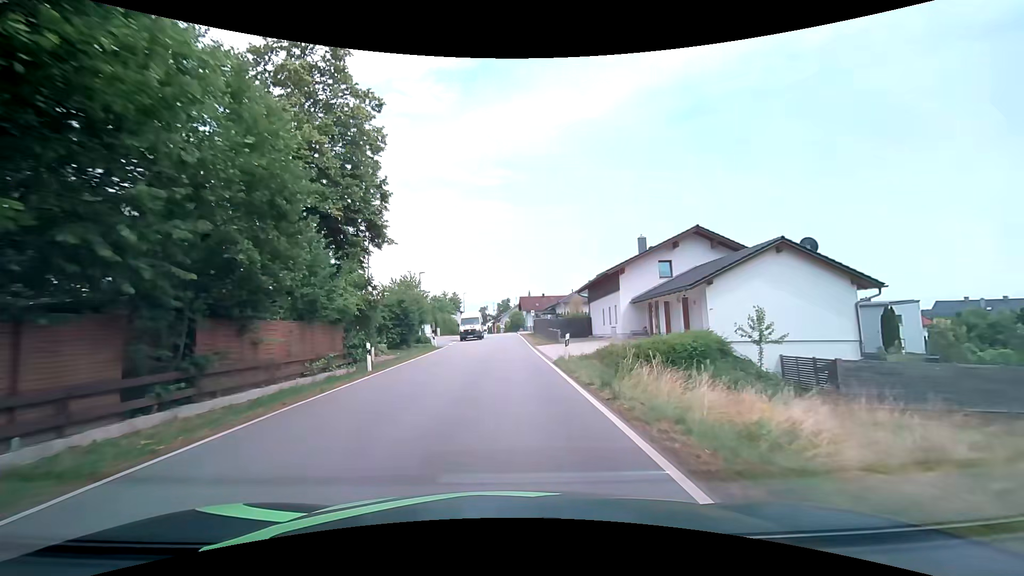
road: secondary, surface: asphalt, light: Day
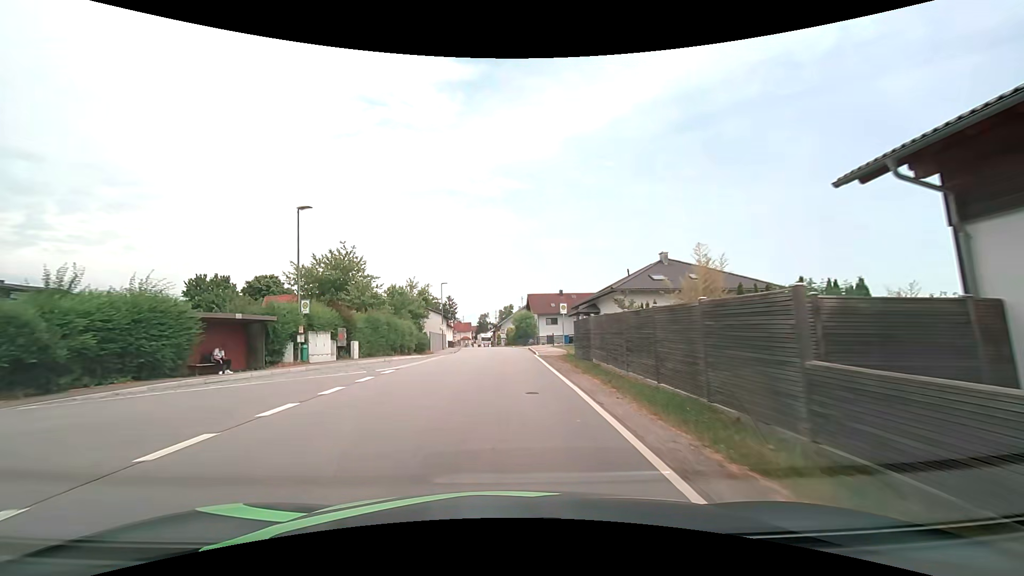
(+0.1, +36.7) m; 0°
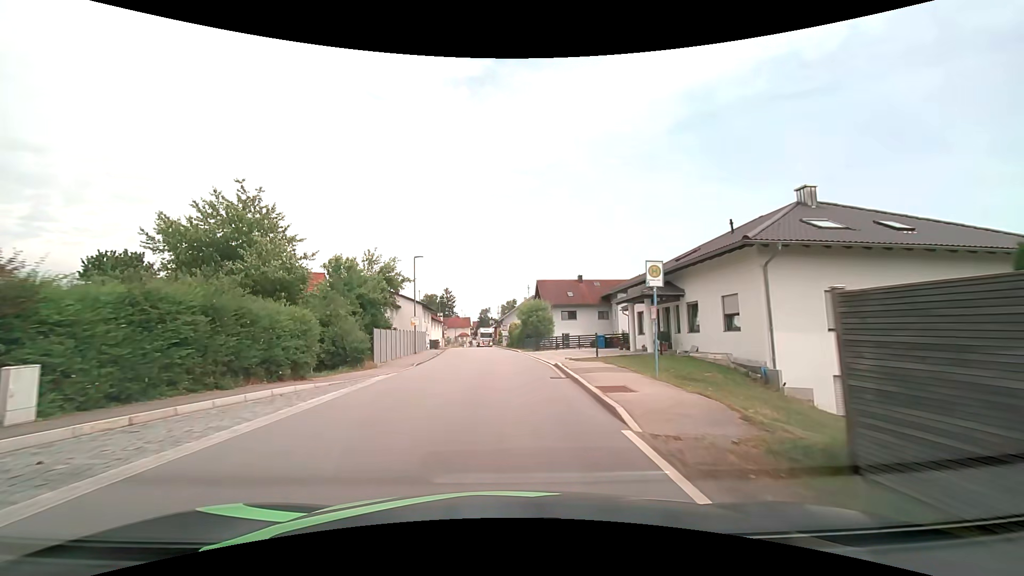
(-0.1, +20.2) m; -1°
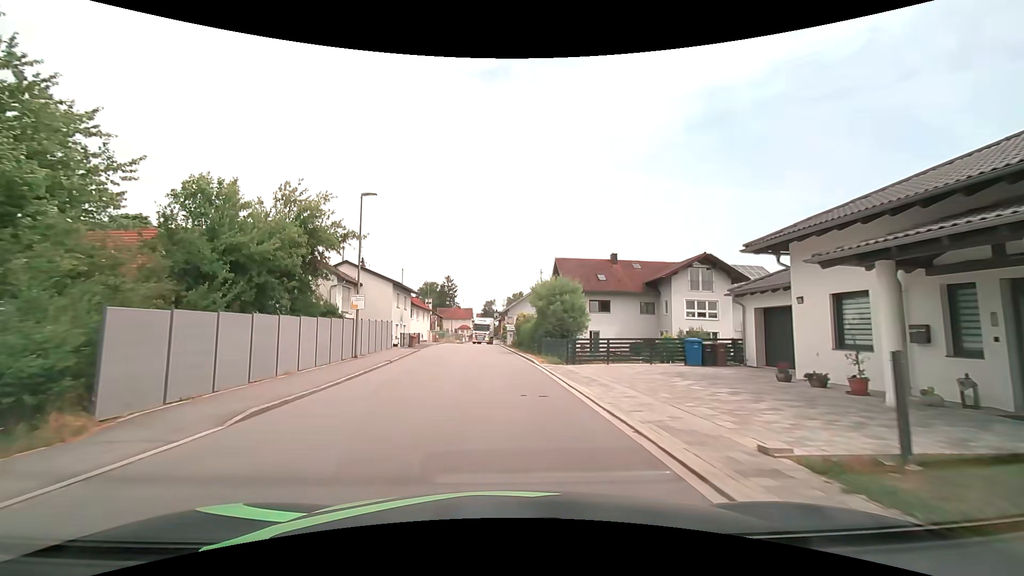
(-0.1, +17.7) m; -1°
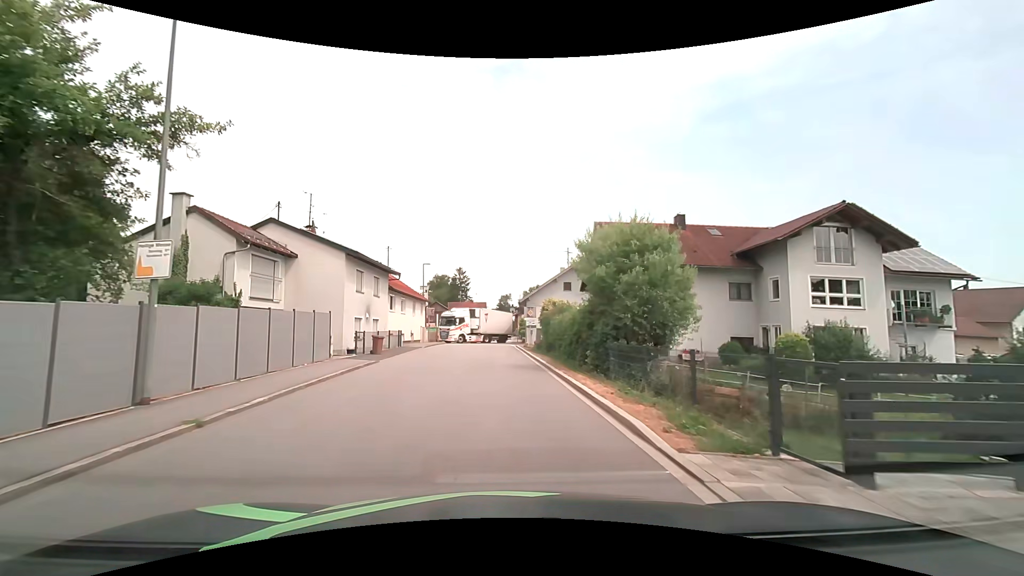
(-0.2, +15.3) m; -2°
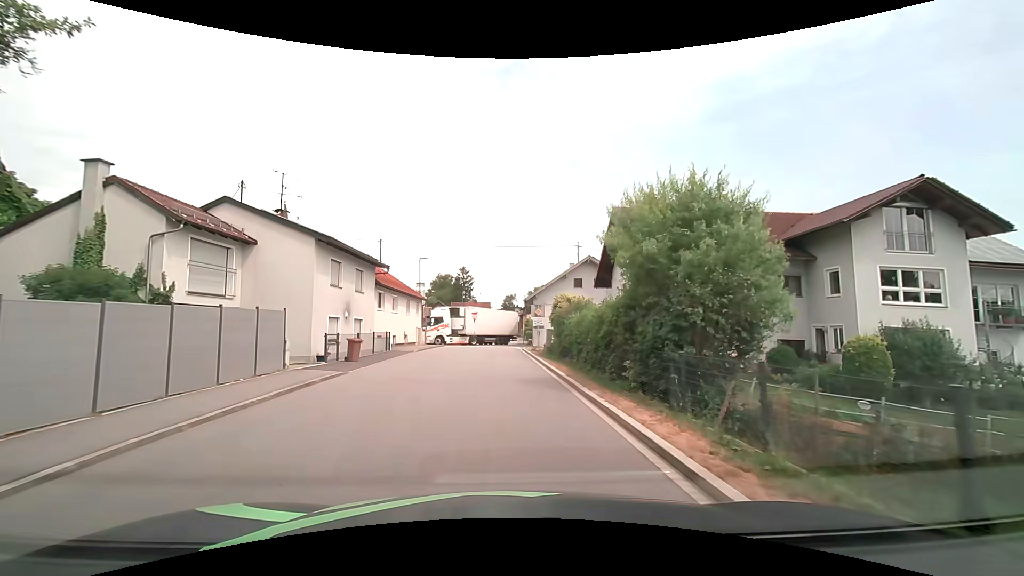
(0.0, +4.6) m; 0°
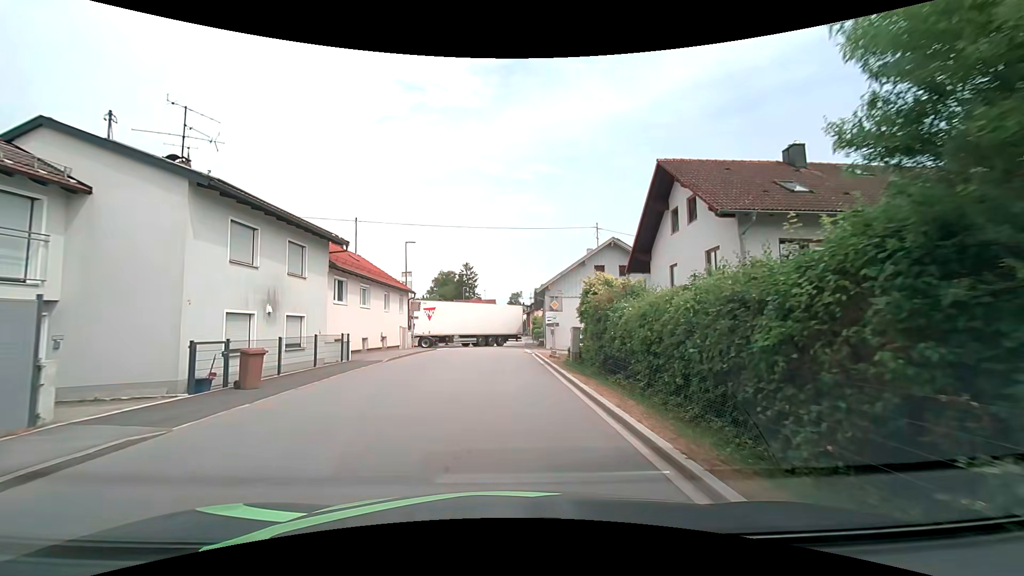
(-0.1, +8.6) m; -1°
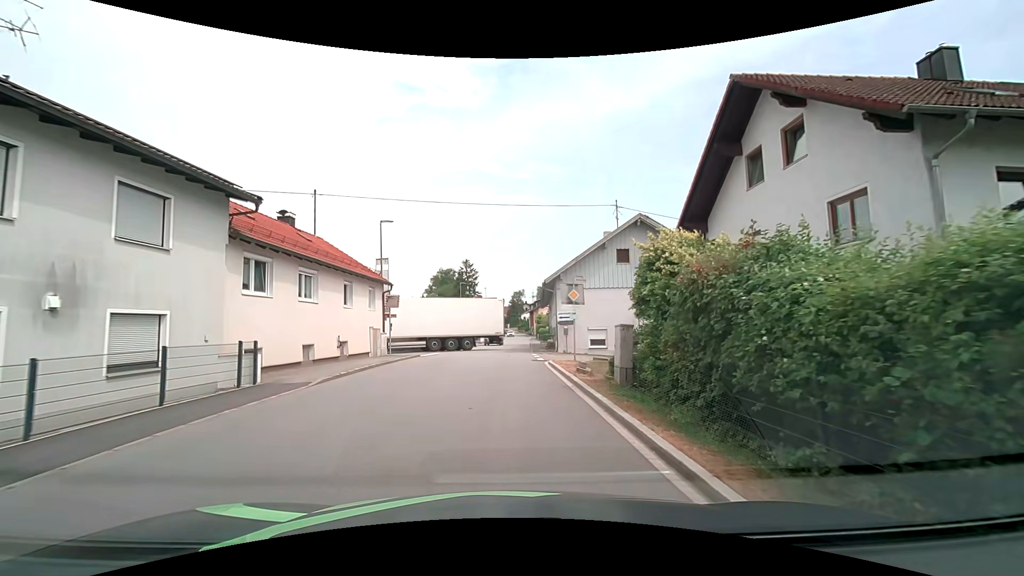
(0.0, +7.7) m; 0°
(0, +10) (0, +20) (0, +30) (0, +40) (+1, +50) (+1, +60) (+2, +70) (+2, +80) (+3, +90) (+3, +100) m
